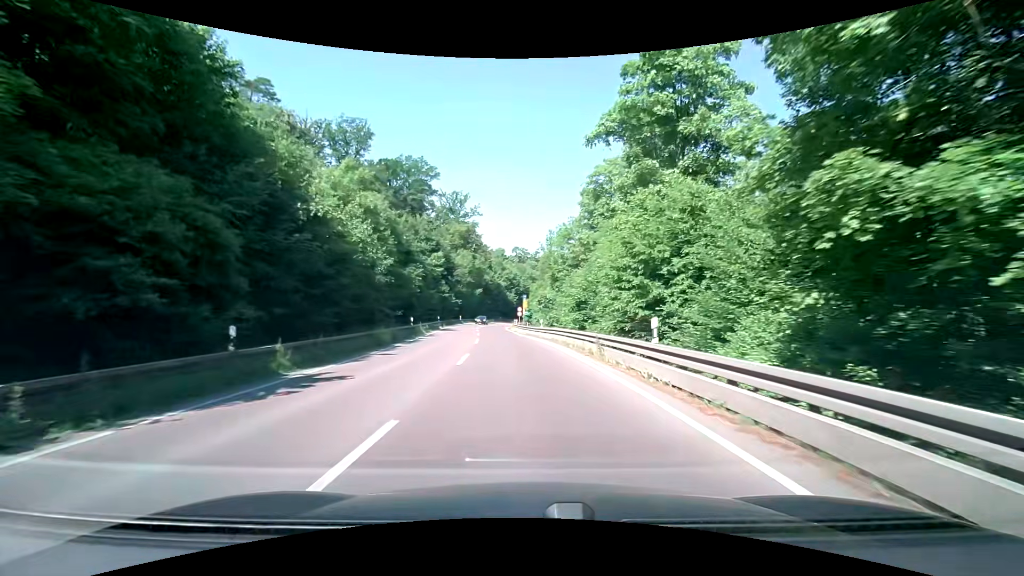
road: secondary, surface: asphalt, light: Day
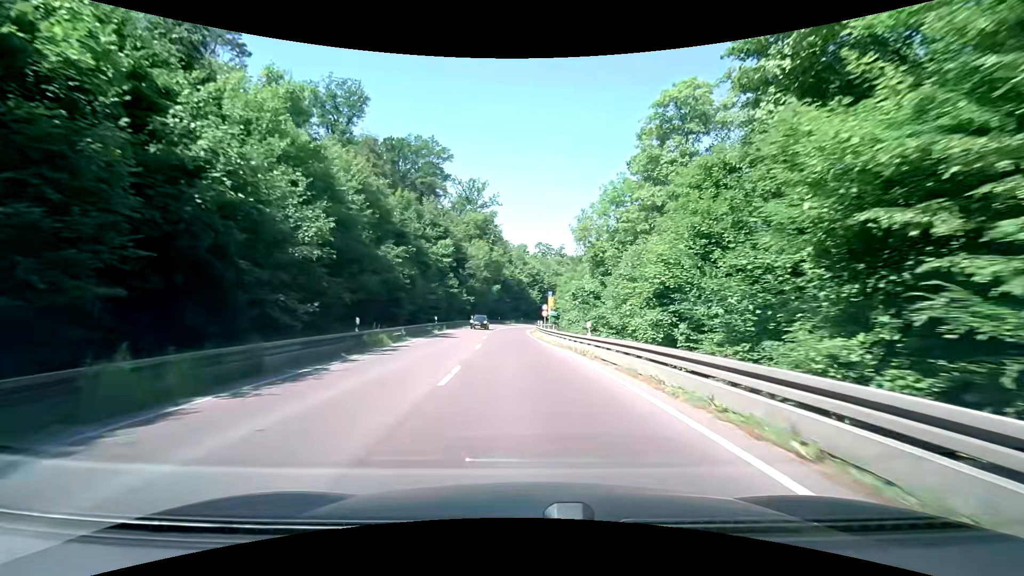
(-0.4, +16.5) m; -3°
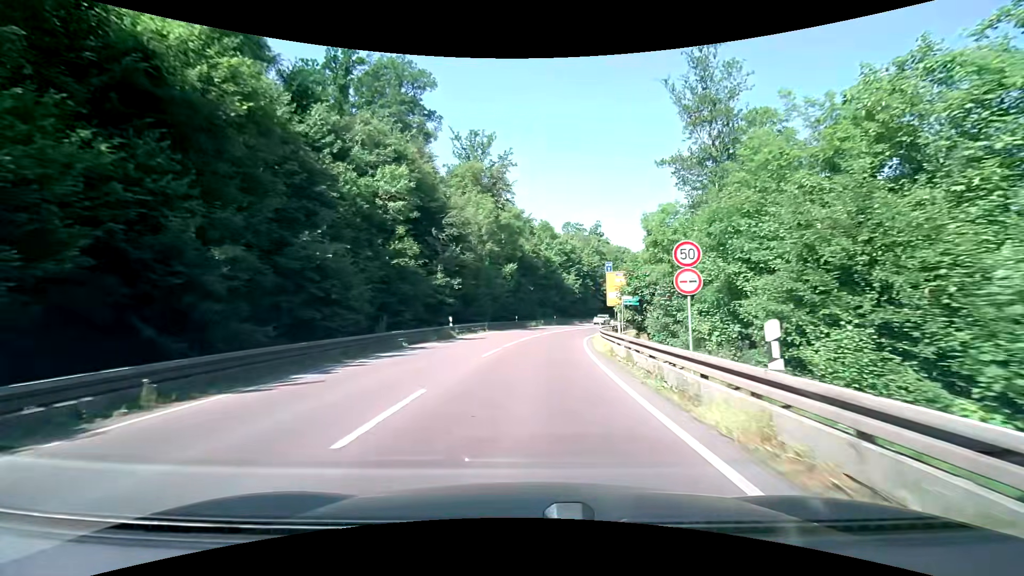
(-1.1, +40.3) m; -3°
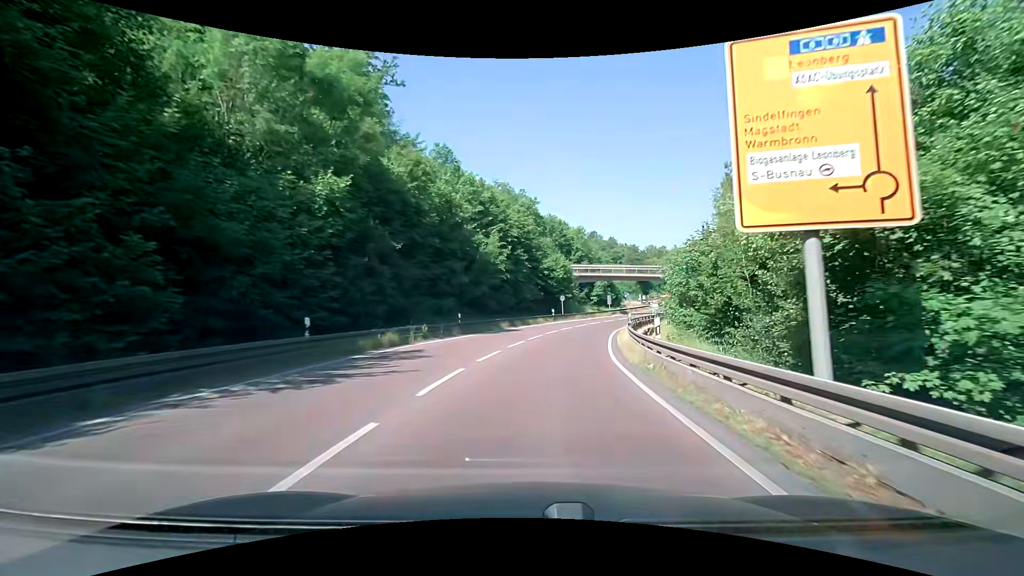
(+2.4, +38.4) m; +9°
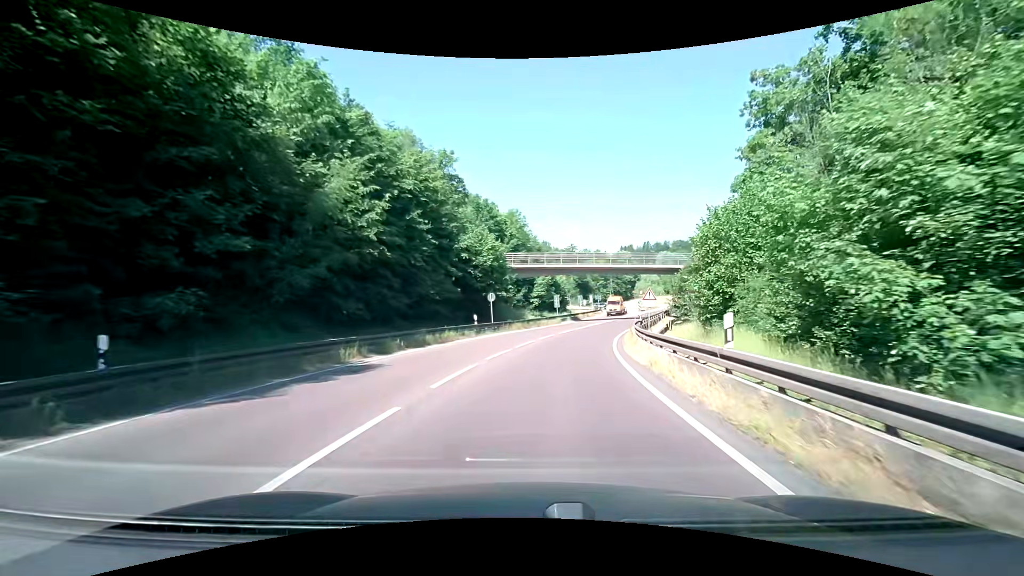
(+1.4, +22.1) m; +7°
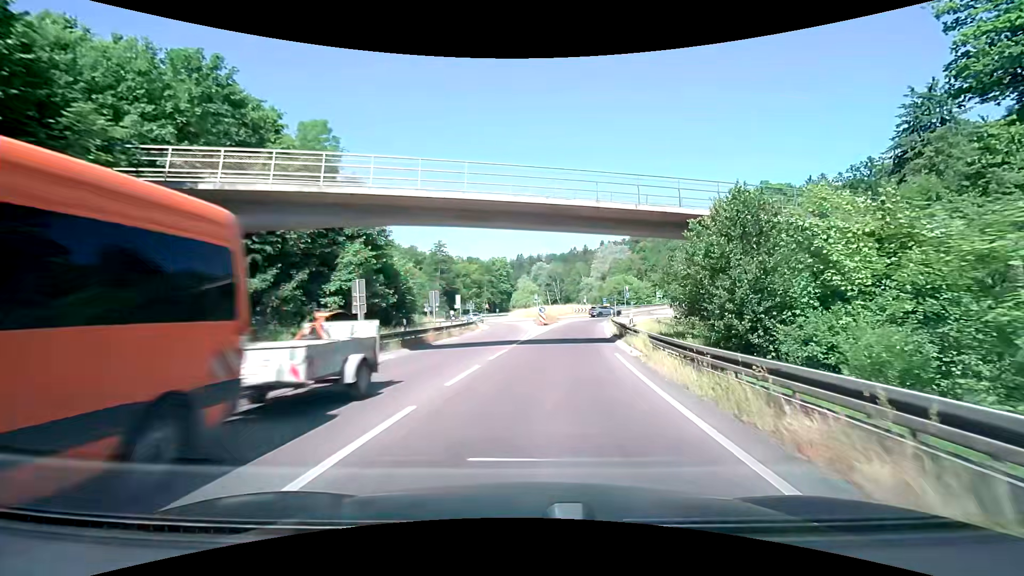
(+4.6, +34.1) m; +15°
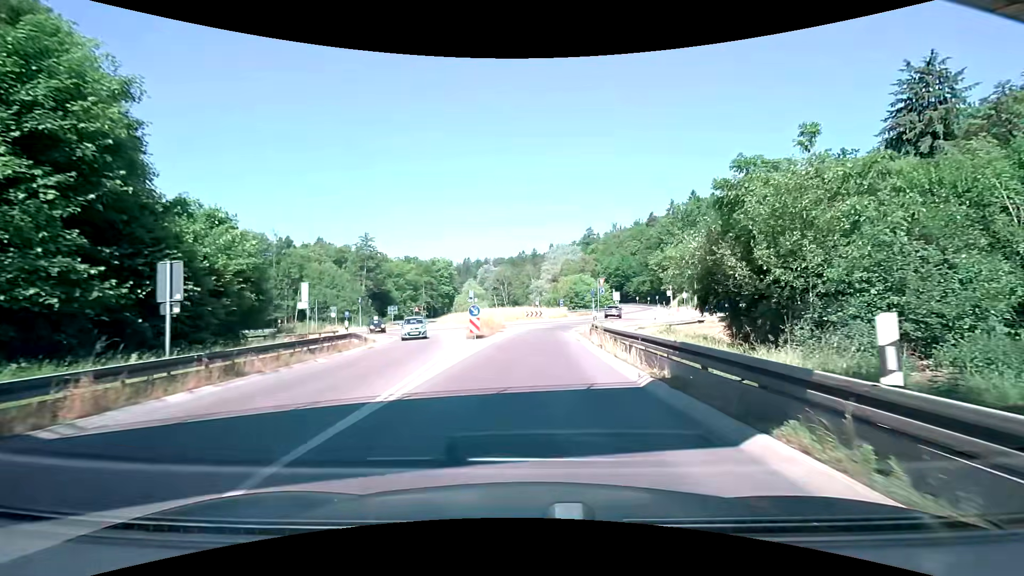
(+1.4, +18.3) m; +6°
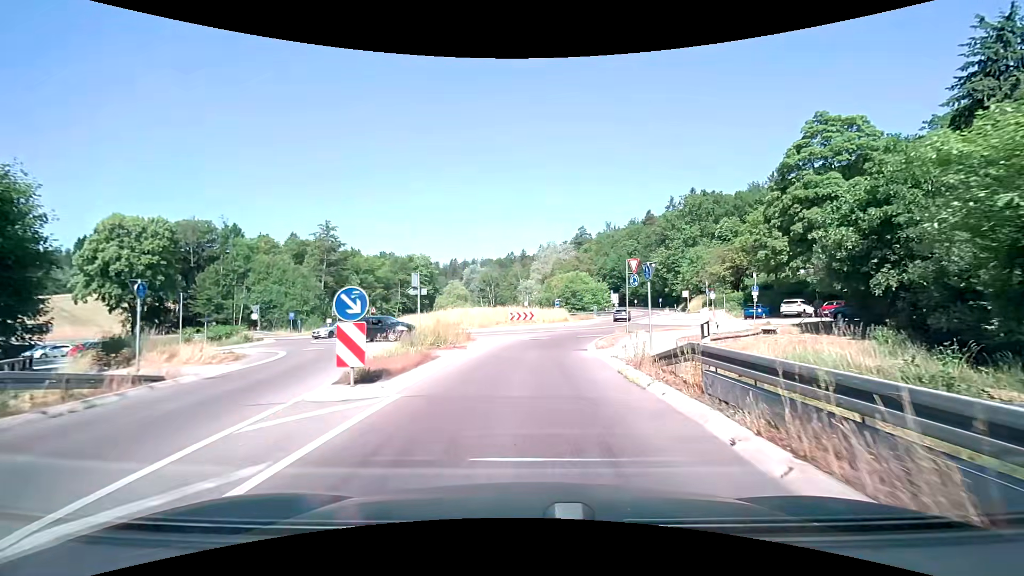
(+0.3, +15.8) m; +2°
